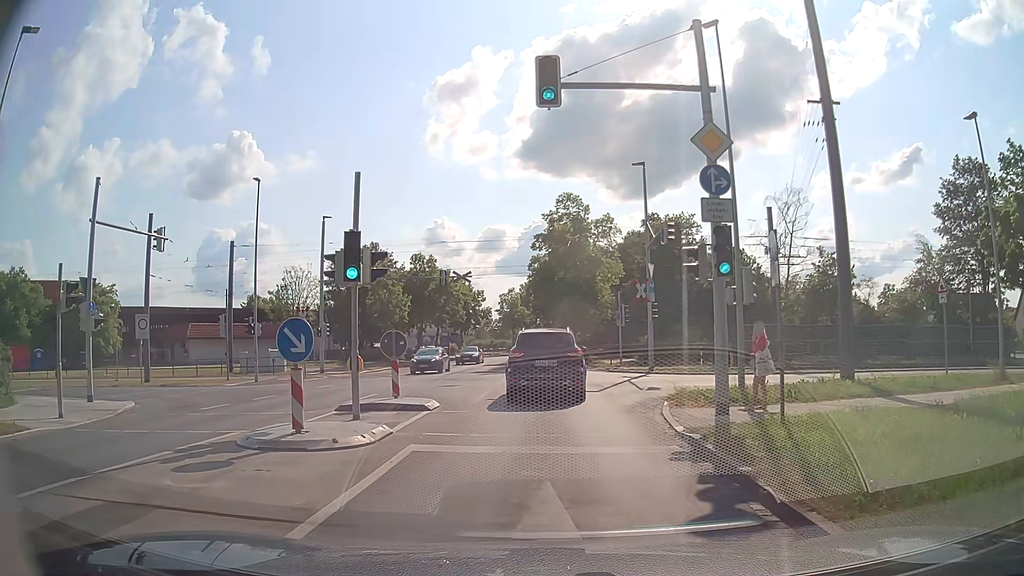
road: tertiary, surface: asphalt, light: Day
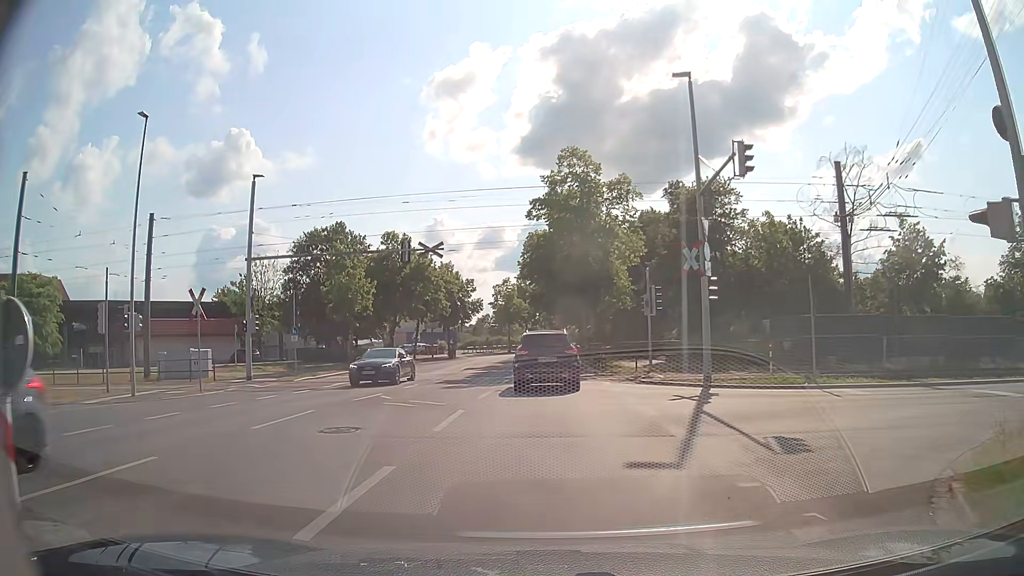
(0.0, +12.2) m; 0°
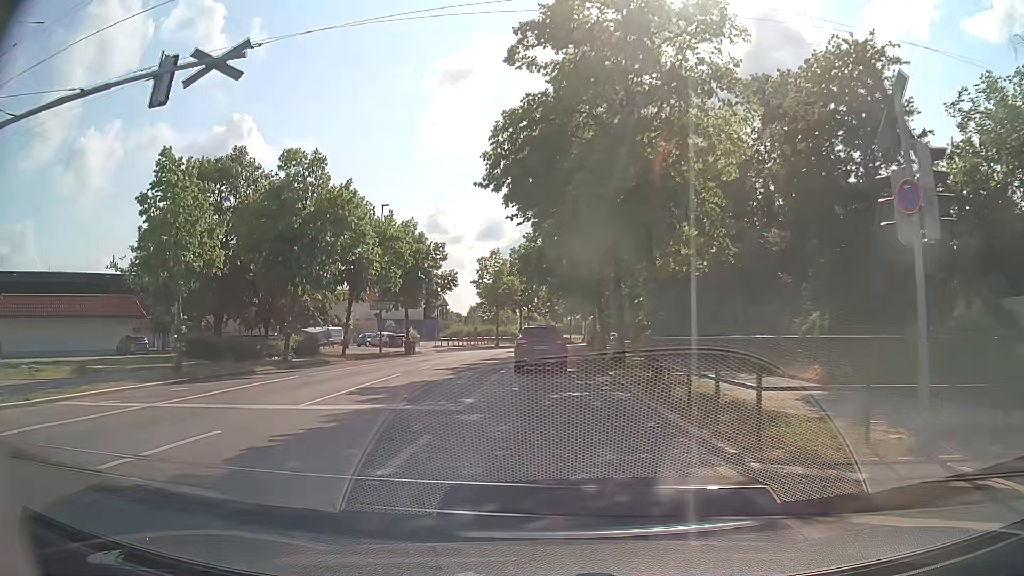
(+0.1, +22.3) m; -1°
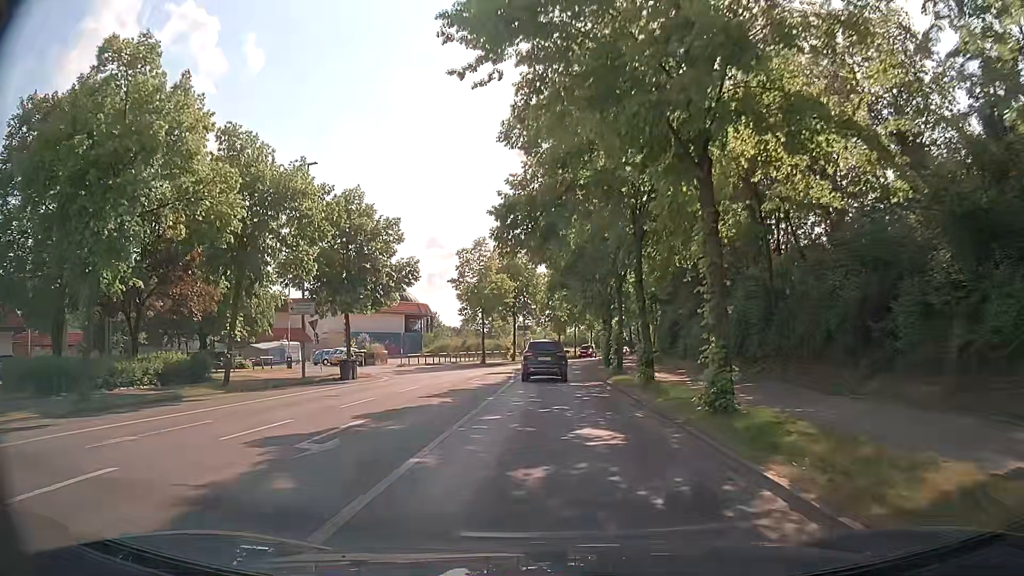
(+0.1, +16.2) m; 0°
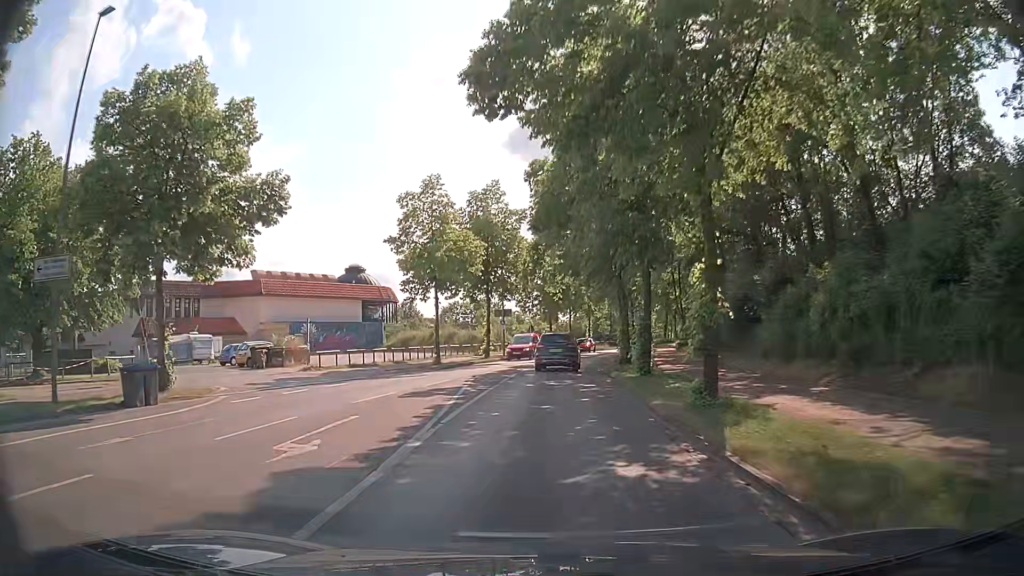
(+0.3, +18.5) m; +1°
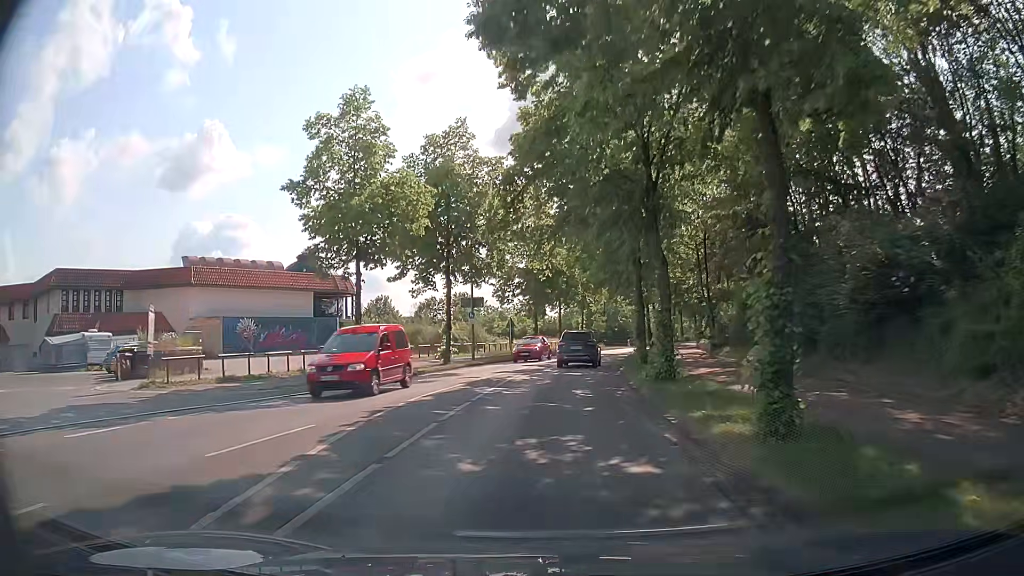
(+0.1, +13.2) m; +1°
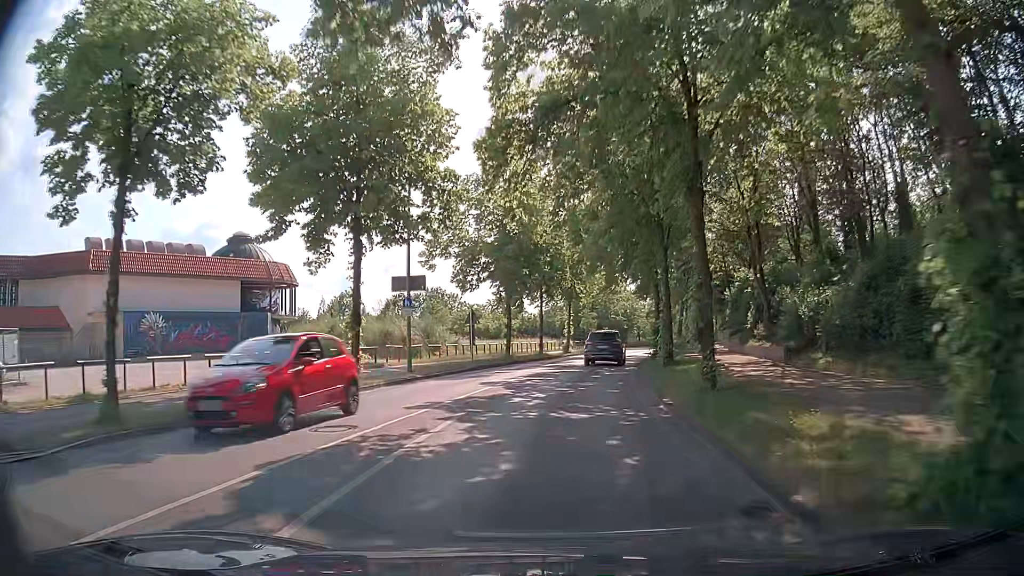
(0.0, +13.6) m; +1°
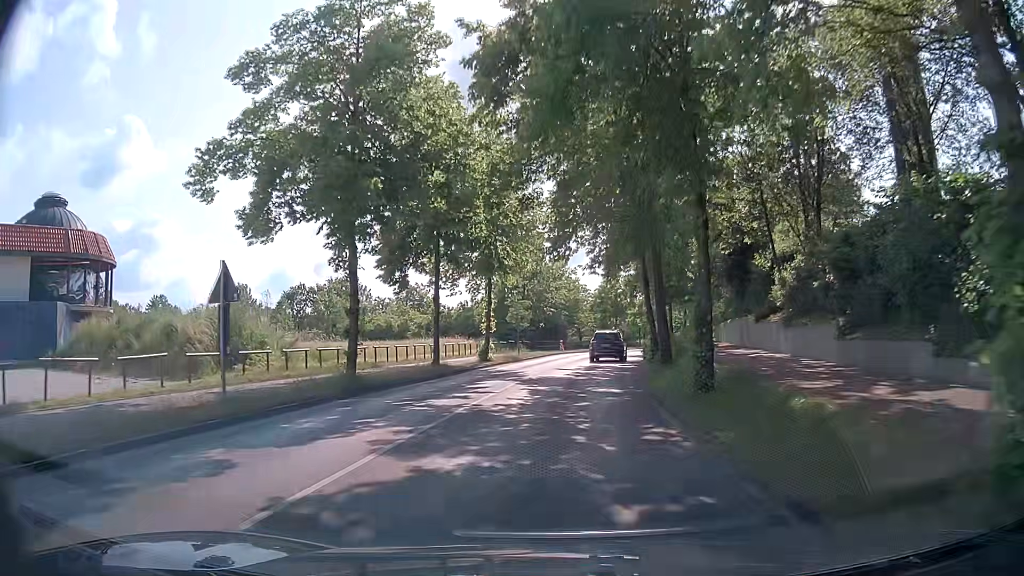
(+1.0, +20.3) m; +6°
(0, +10) (+1, +20) (+2, +30) (+4, +40) (+6, +50) (+8, +59) (+10, +69) (+13, +79) (+16, +88) (+19, +98) m
